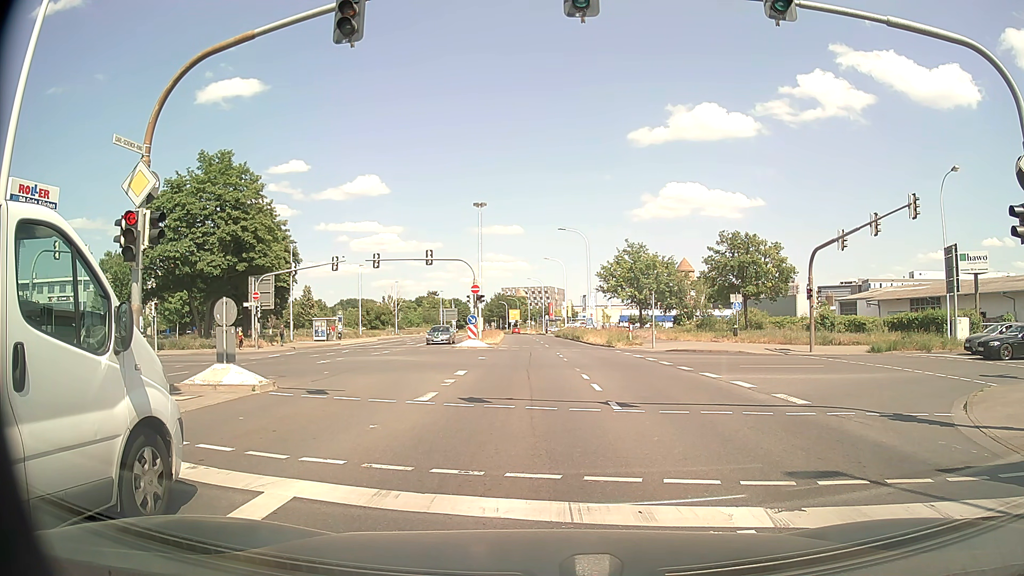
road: secondary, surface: asphalt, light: Day
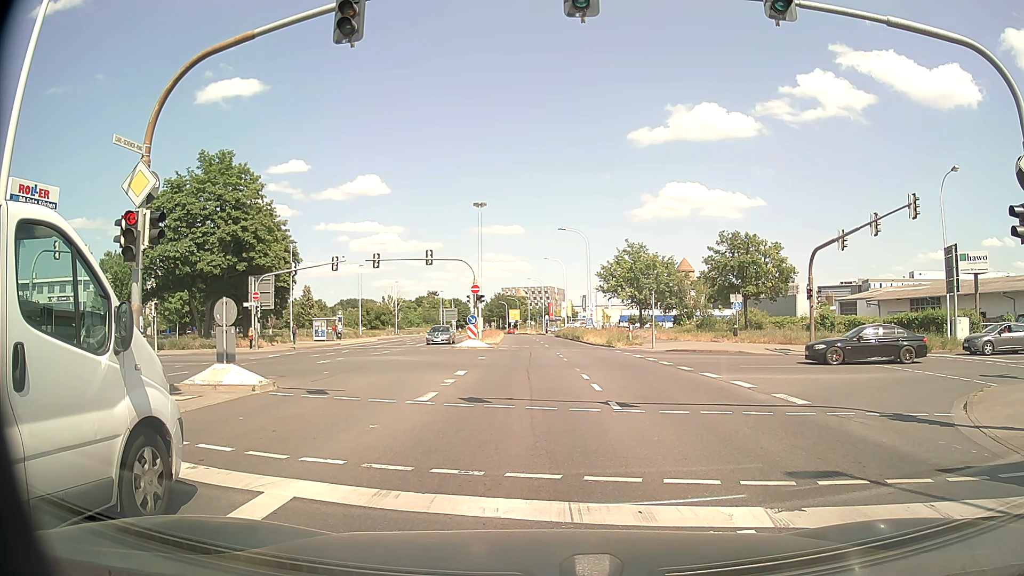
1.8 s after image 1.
(0.0, 0.0) m; 0°
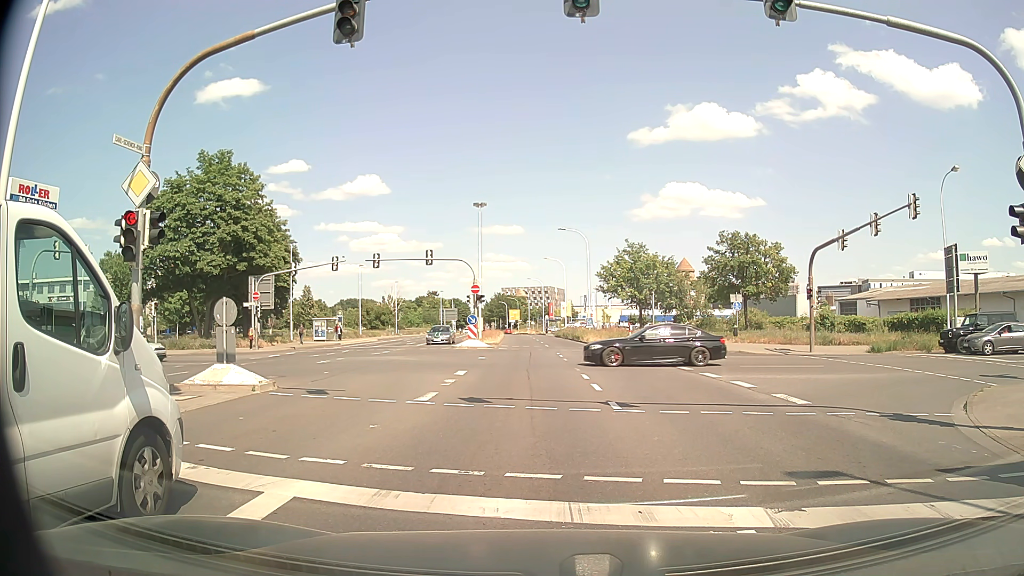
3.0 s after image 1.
(0.0, 0.0) m; 0°
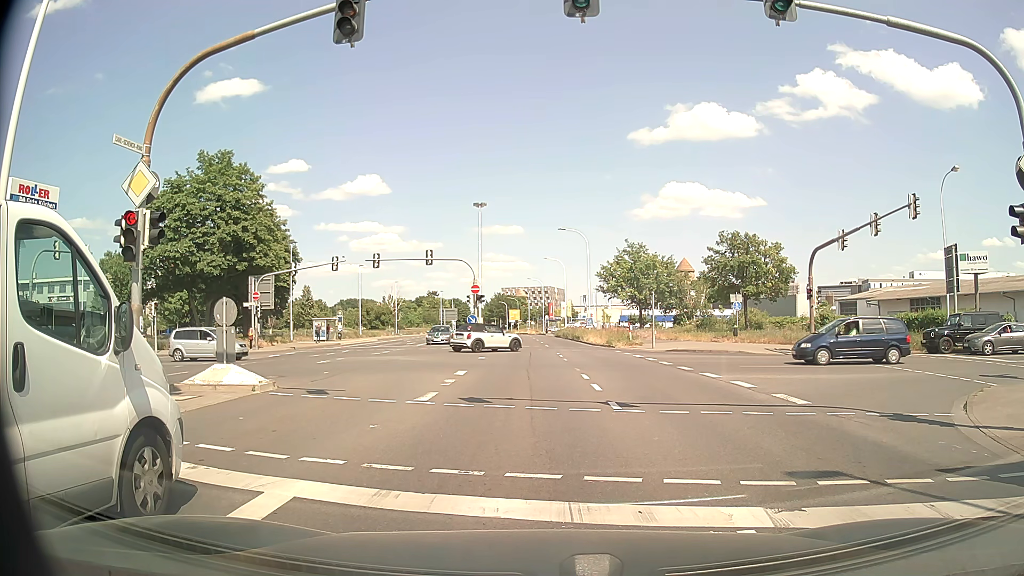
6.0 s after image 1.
(0.0, 0.0) m; 0°
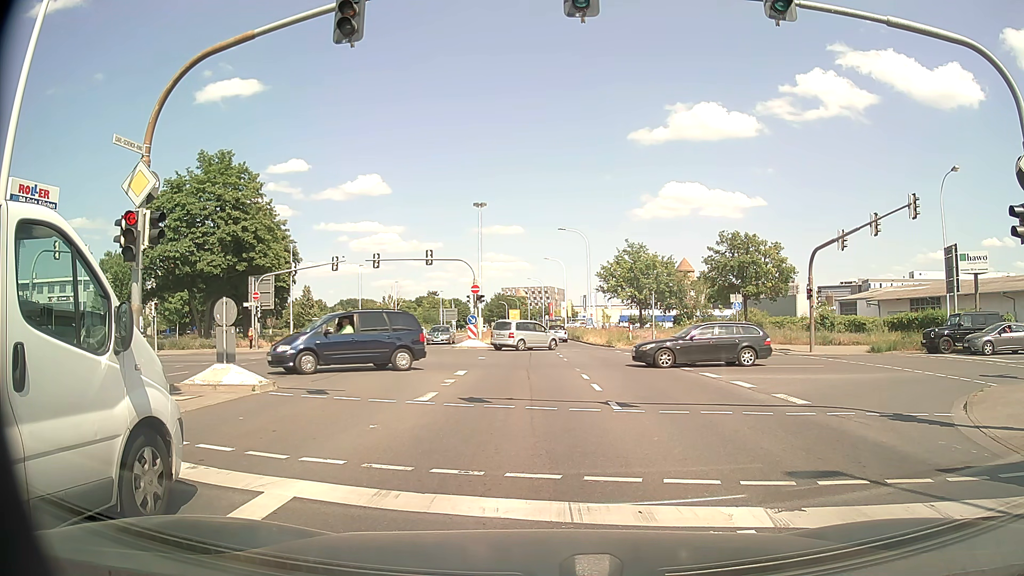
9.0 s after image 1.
(0.0, 0.0) m; 0°
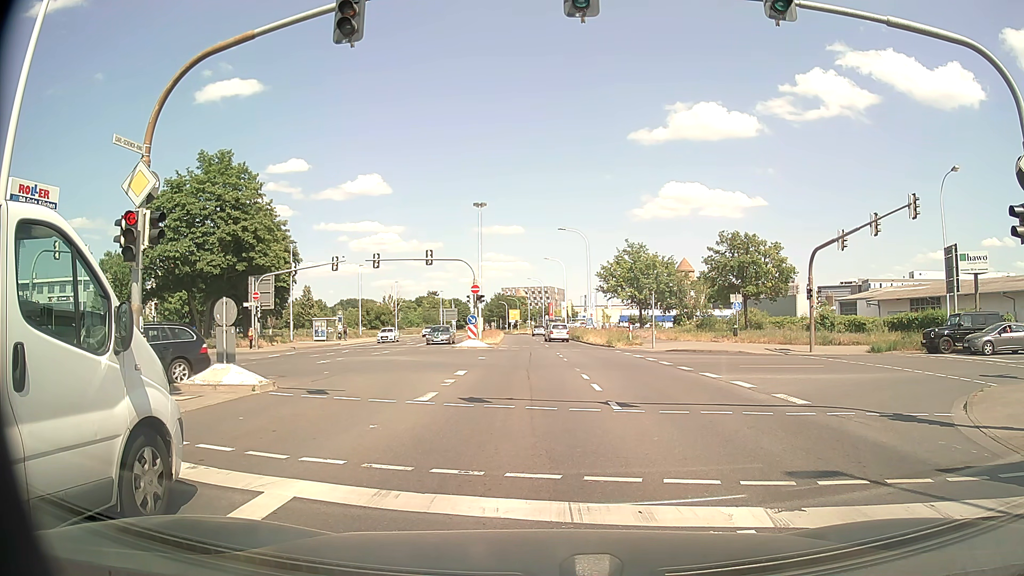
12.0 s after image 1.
(0.0, 0.0) m; 0°
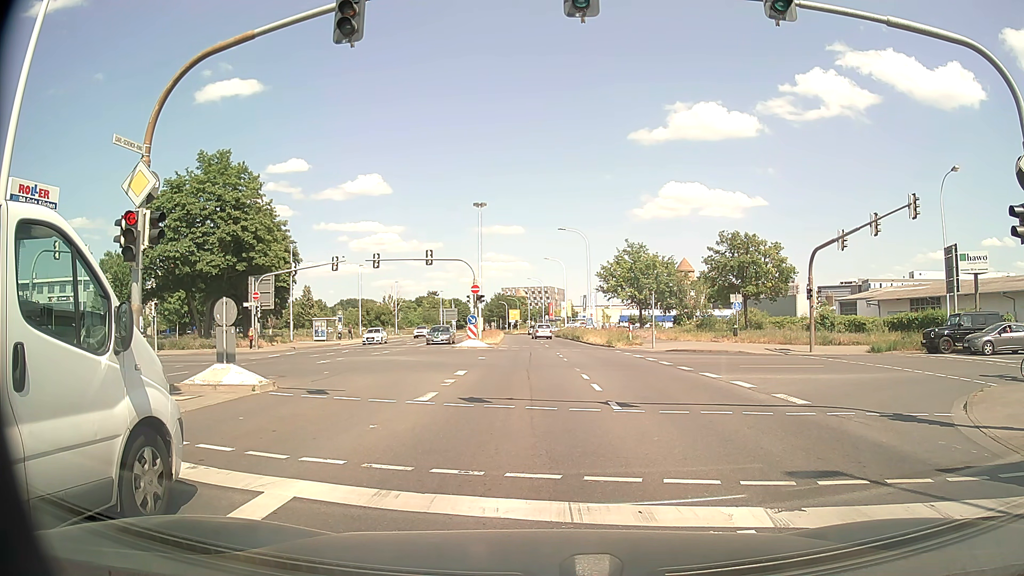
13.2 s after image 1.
(0.0, 0.0) m; 0°
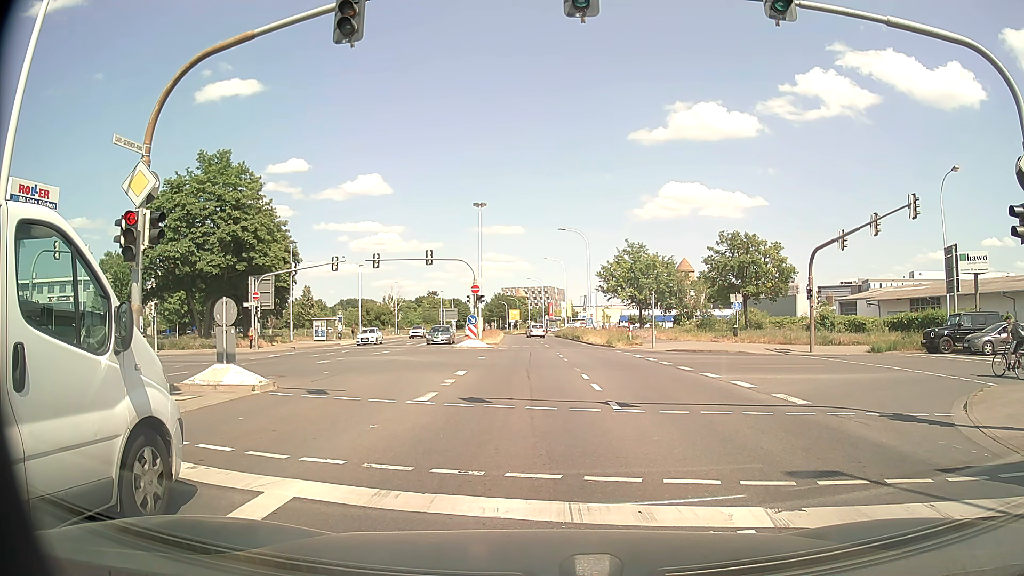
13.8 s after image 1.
(0.0, 0.0) m; 0°
(0, +10) (0, +20) (0, +30) (0, +40) (0, +50) (0, +60) (0, +70) (0, +80) (-1, +90) (-1, +100) m
